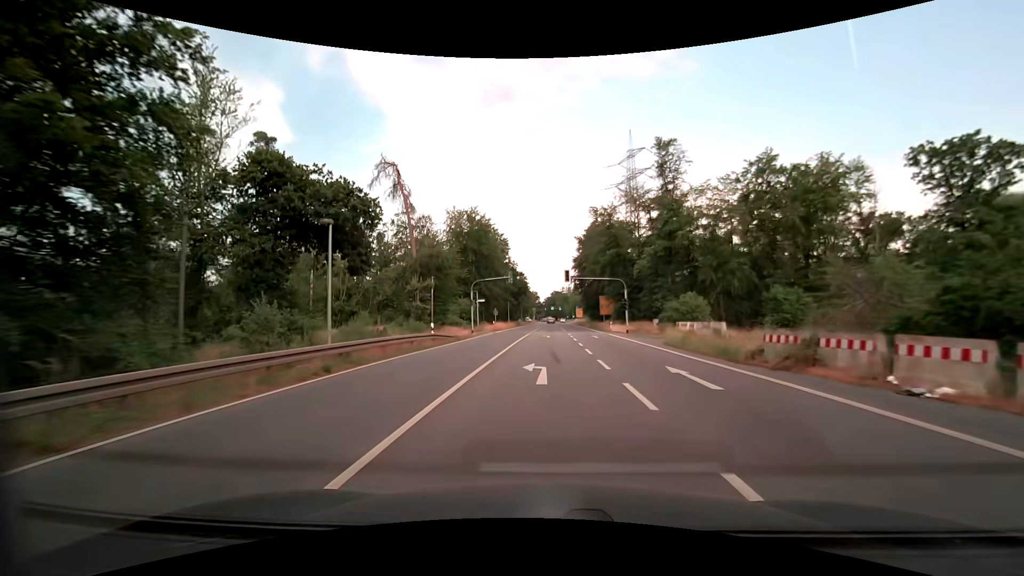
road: primary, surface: asphalt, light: Day
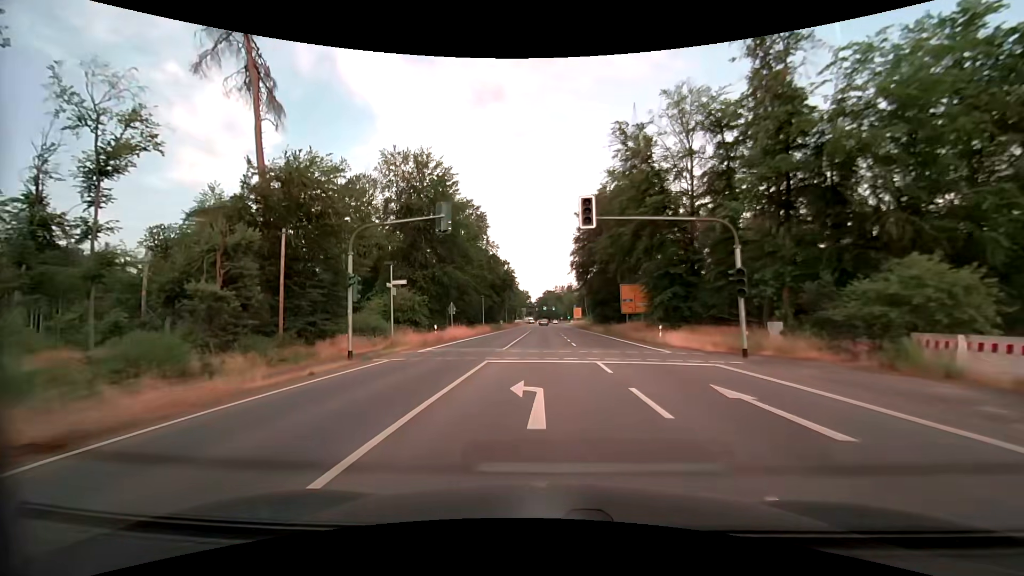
(+0.3, +30.7) m; +1°
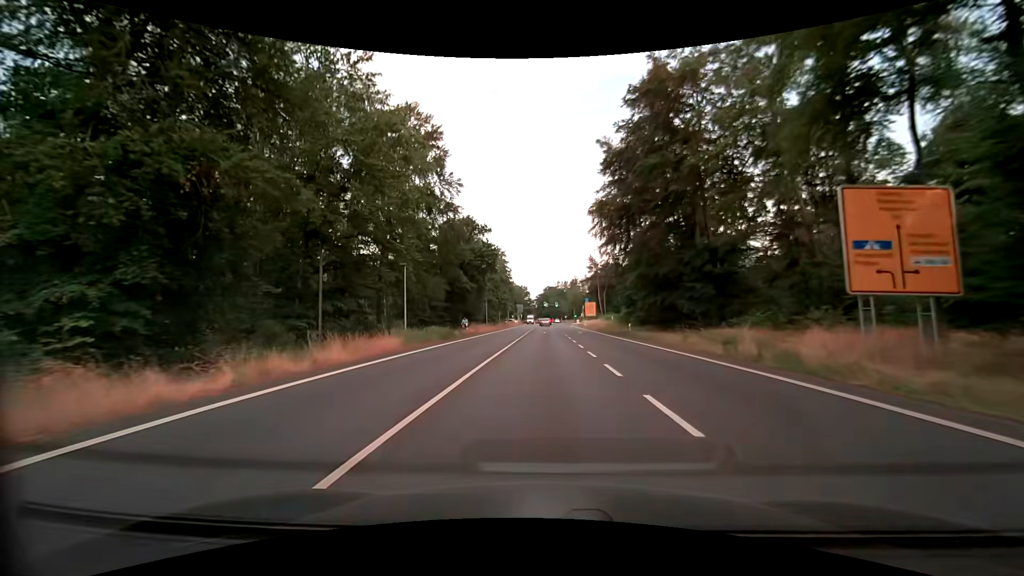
(0.0, +39.7) m; 0°
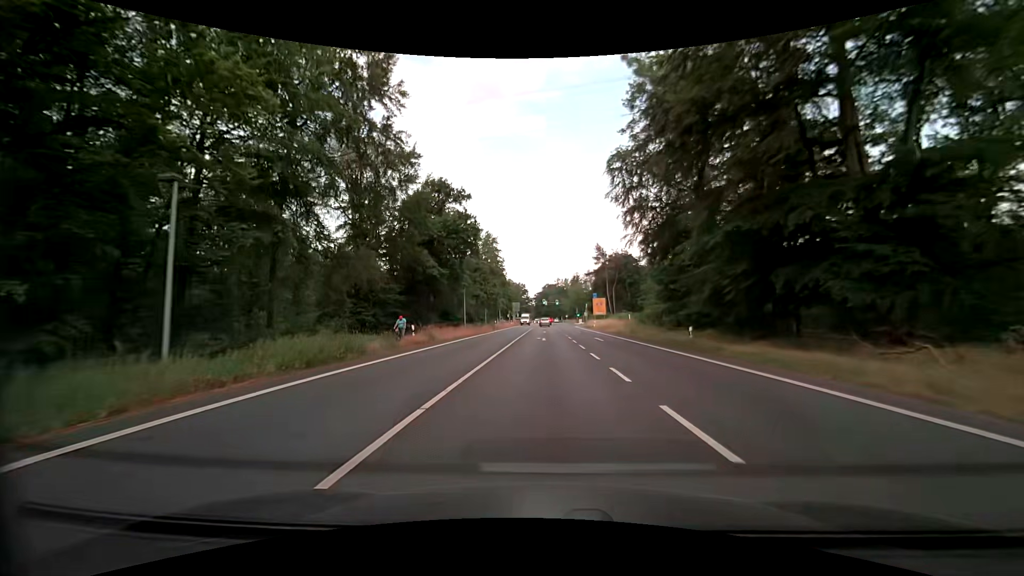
(0.0, +19.2) m; 0°
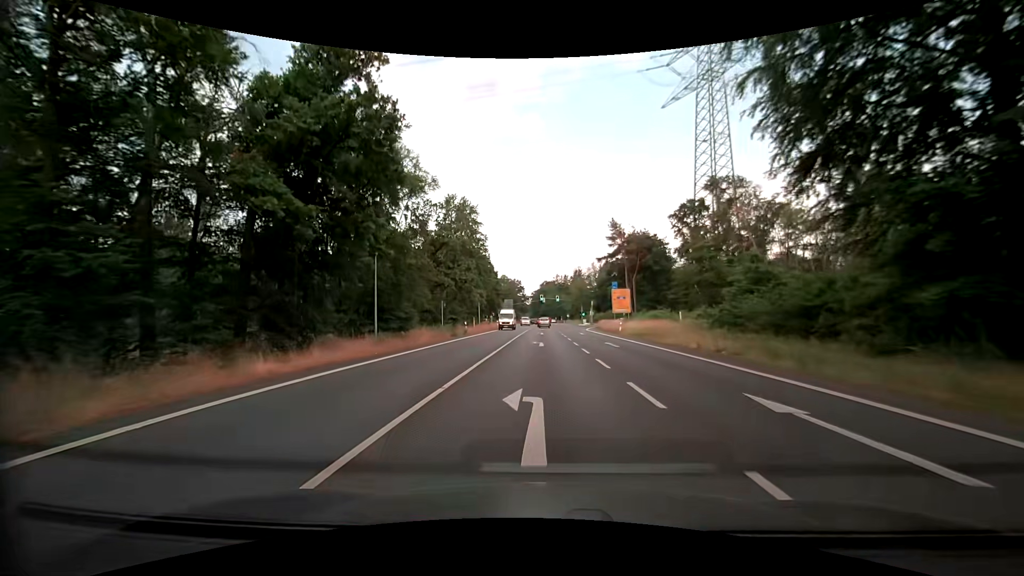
(0.0, +27.5) m; 0°
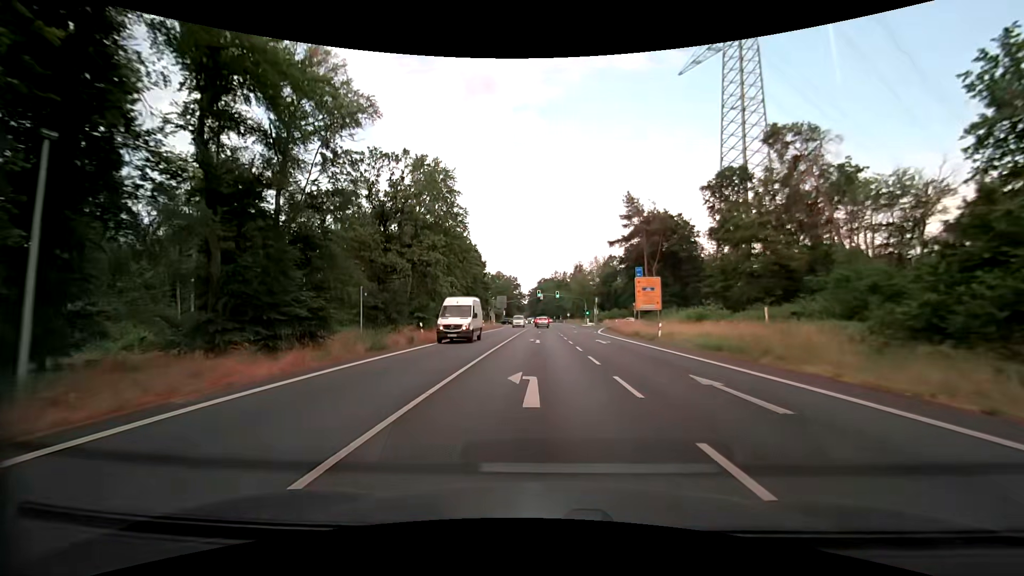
(+0.2, +17.2) m; +1°
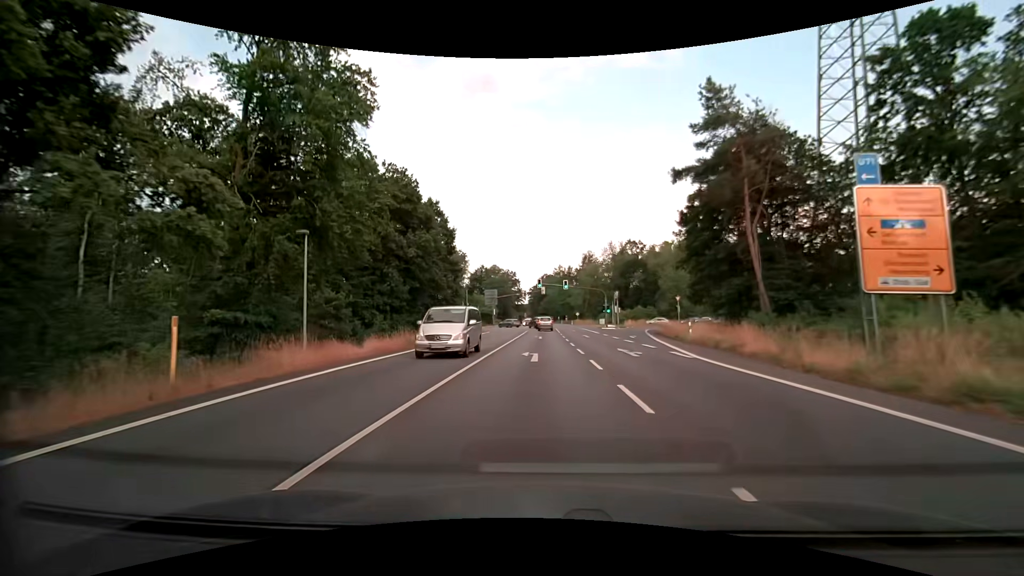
(-0.4, +31.5) m; -1°
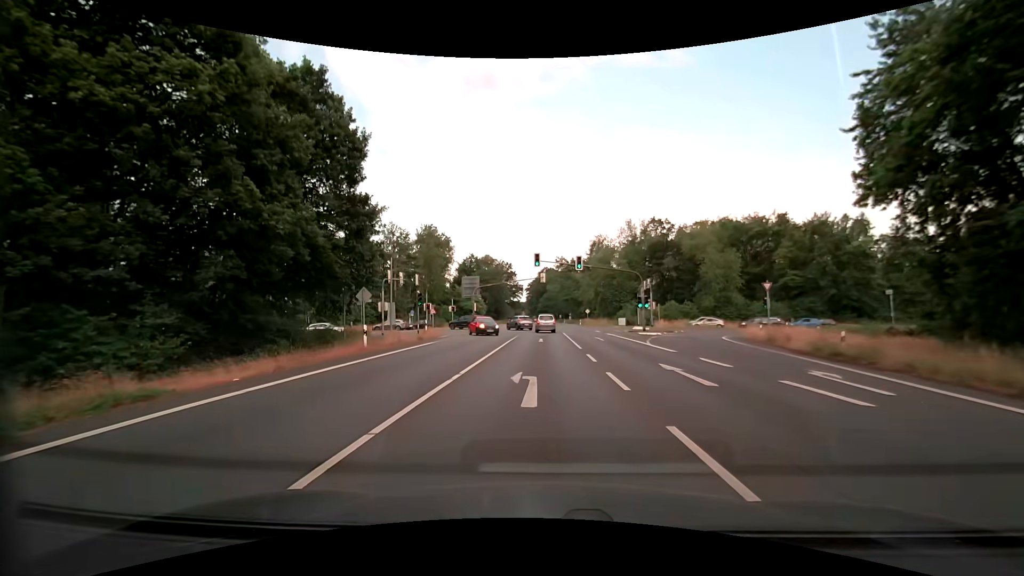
(0.0, +27.9) m; 0°
(0, +10) (0, +20) (0, +30) (0, +40) (-1, +50) (-5, +59) (-12, +66) (-22, +68) (-32, +67) (-42, +66) m
